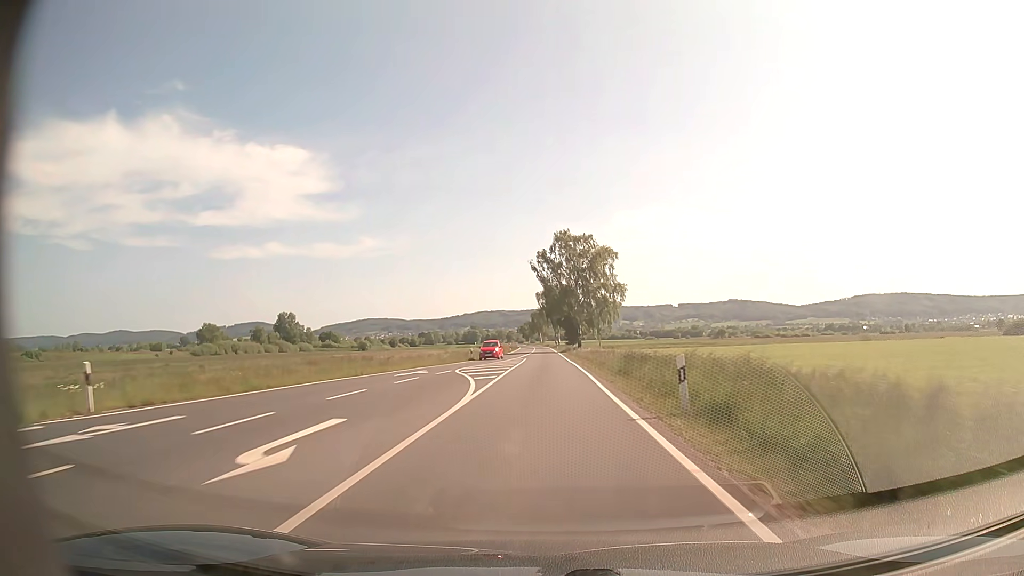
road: secondary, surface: asphalt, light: Day
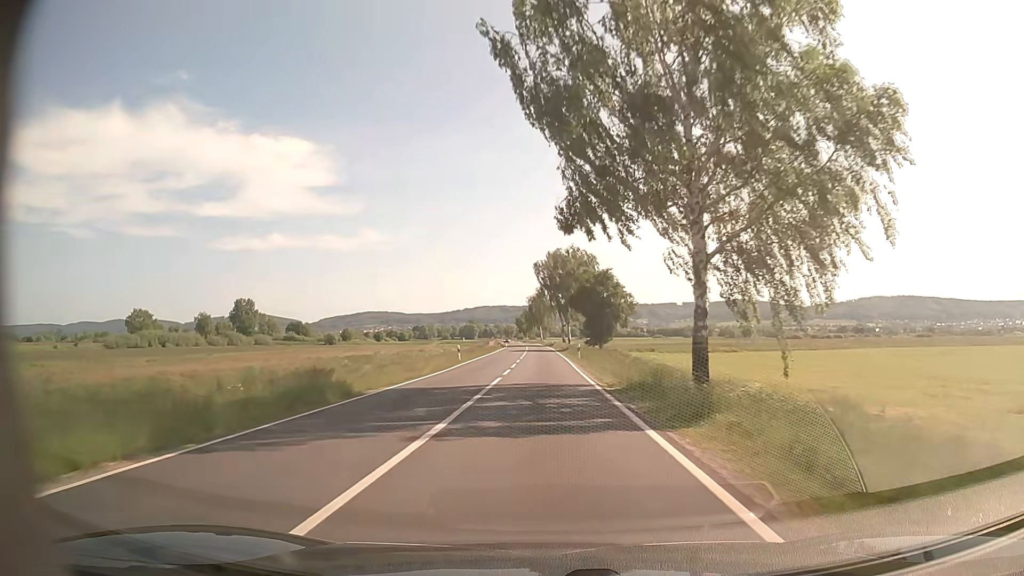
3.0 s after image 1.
(-0.3, +64.1) m; 0°
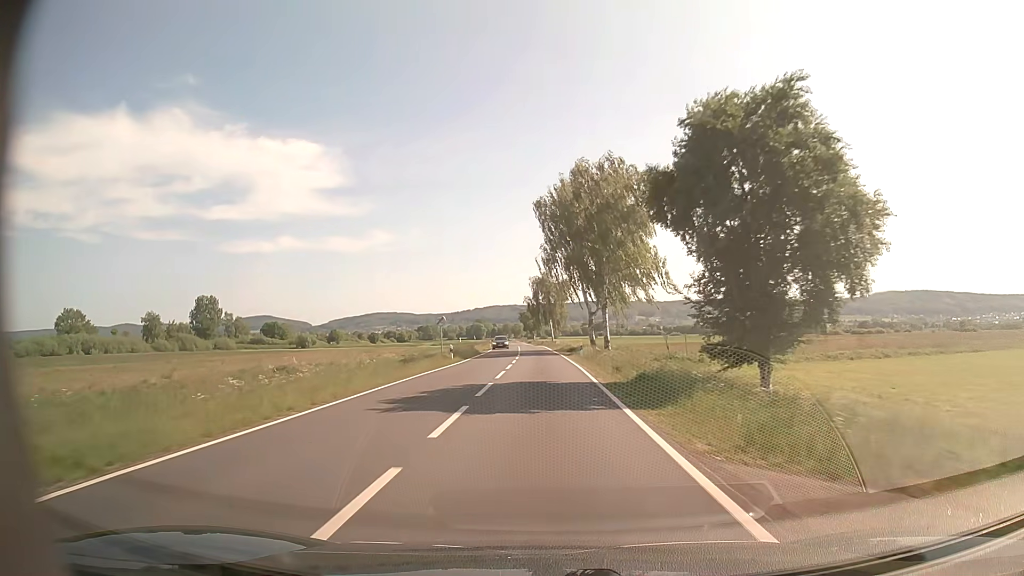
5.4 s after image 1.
(-0.2, +53.0) m; -1°
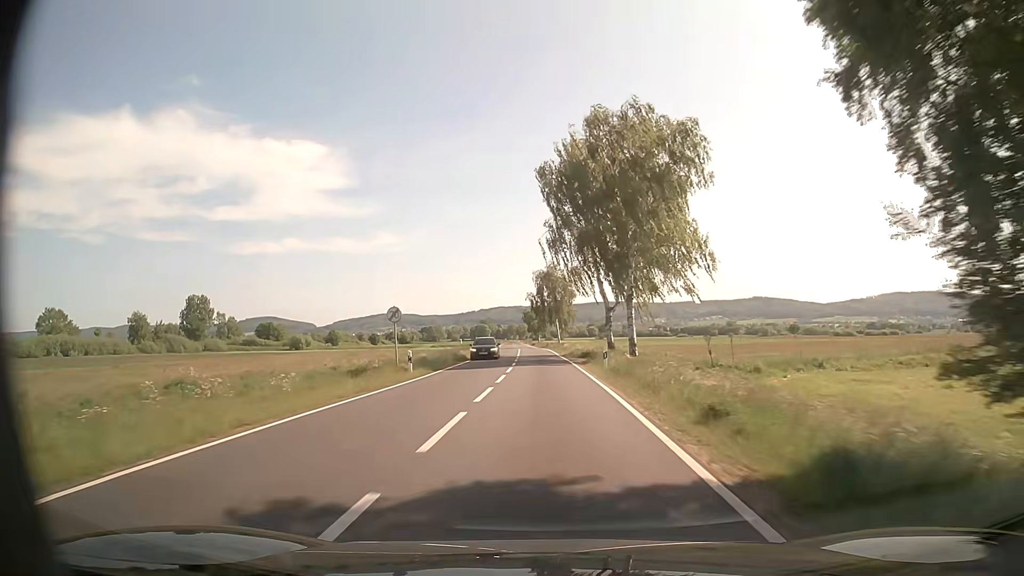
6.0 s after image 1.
(0.0, +13.2) m; 0°
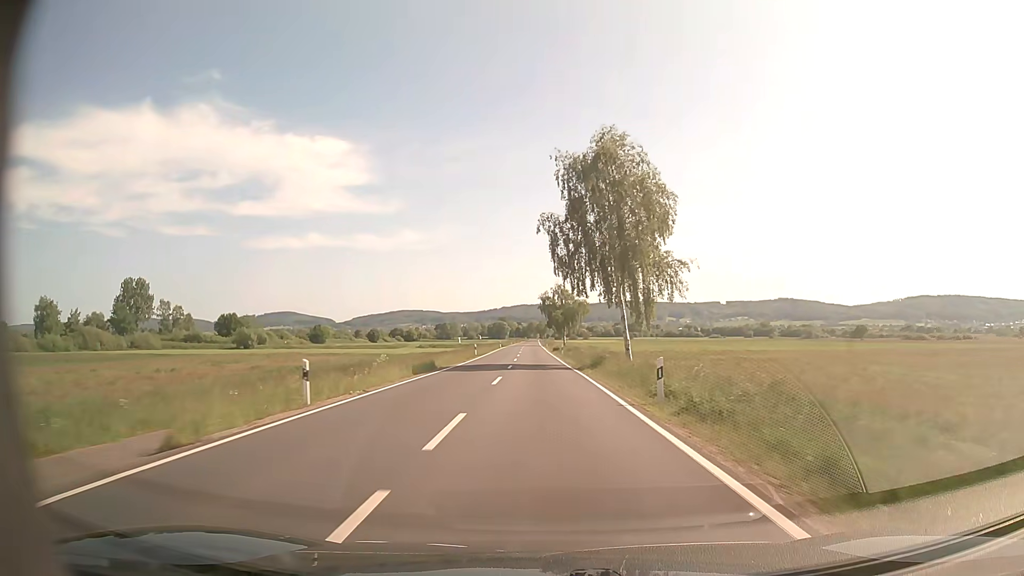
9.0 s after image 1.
(-1.3, +66.4) m; -2°
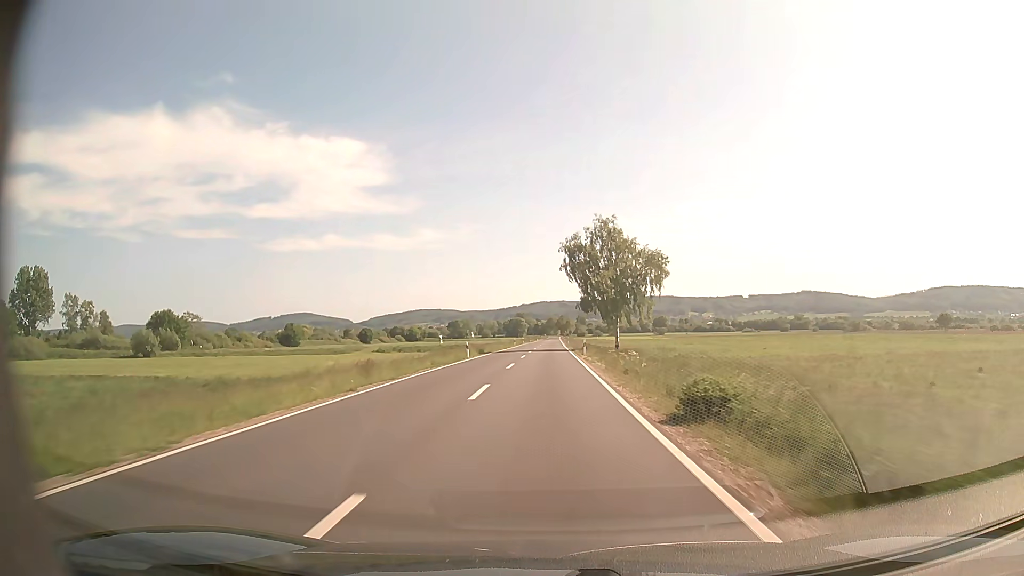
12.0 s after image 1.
(-0.9, +66.7) m; -2°
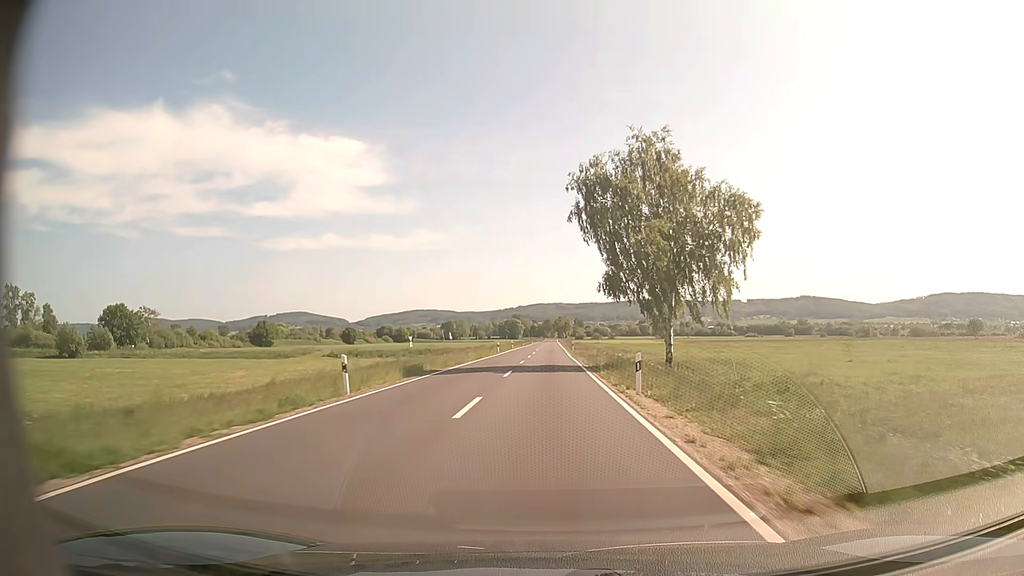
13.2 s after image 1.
(0.0, +26.7) m; 0°
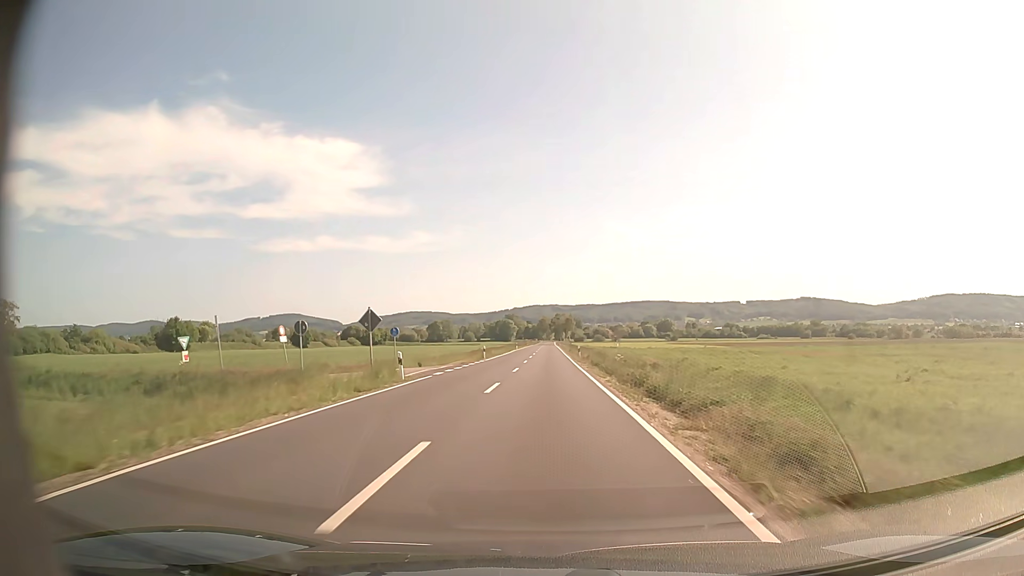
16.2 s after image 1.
(+0.6, +66.9) m; 0°
(0, +10) (0, +20) (0, +30) (0, +40) (0, +50) (0, +60) (0, +70) (0, +80) (0, +90) (+1, +100) m
